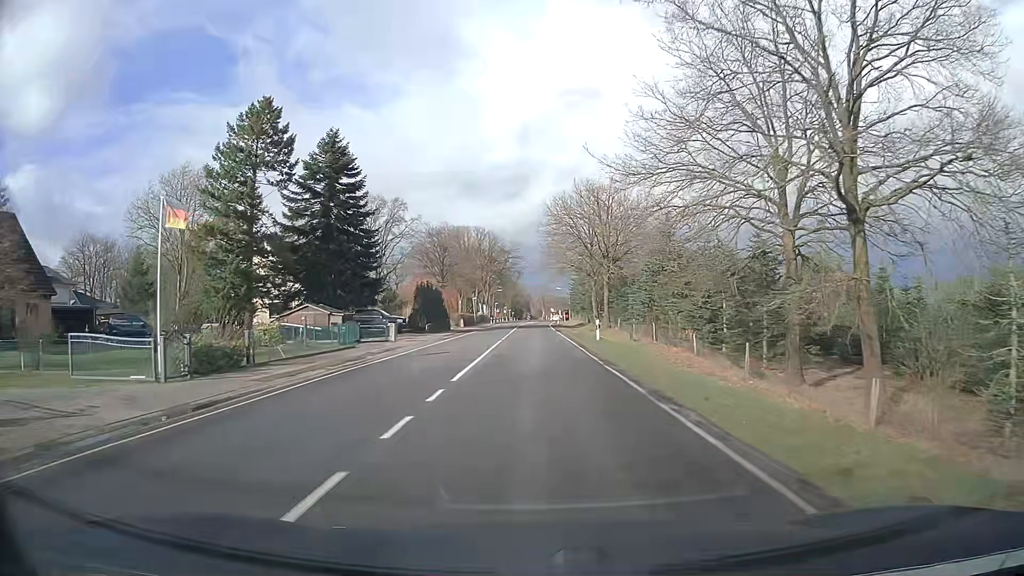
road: secondary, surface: asphalt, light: Day
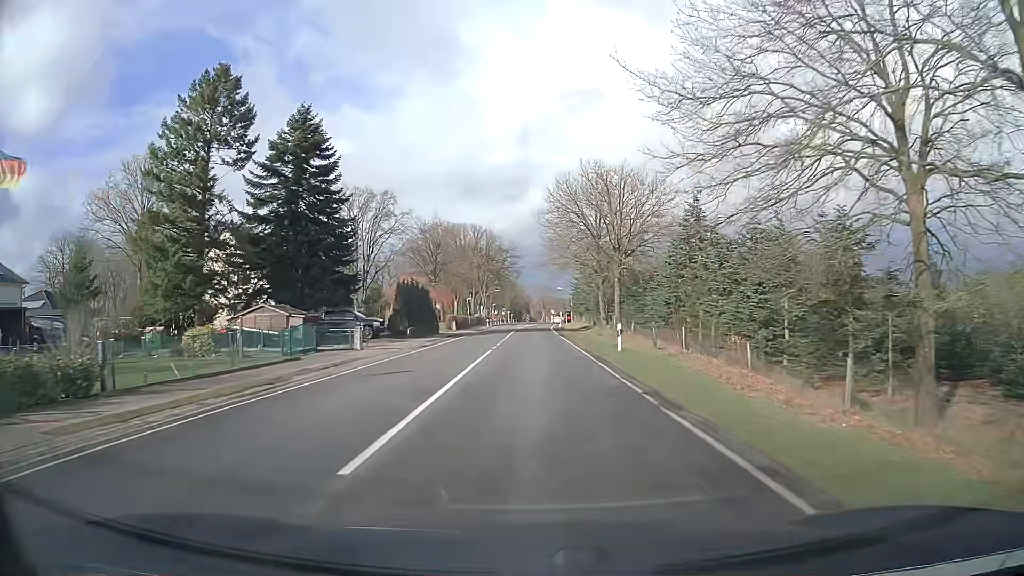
(0.0, +8.1) m; 0°
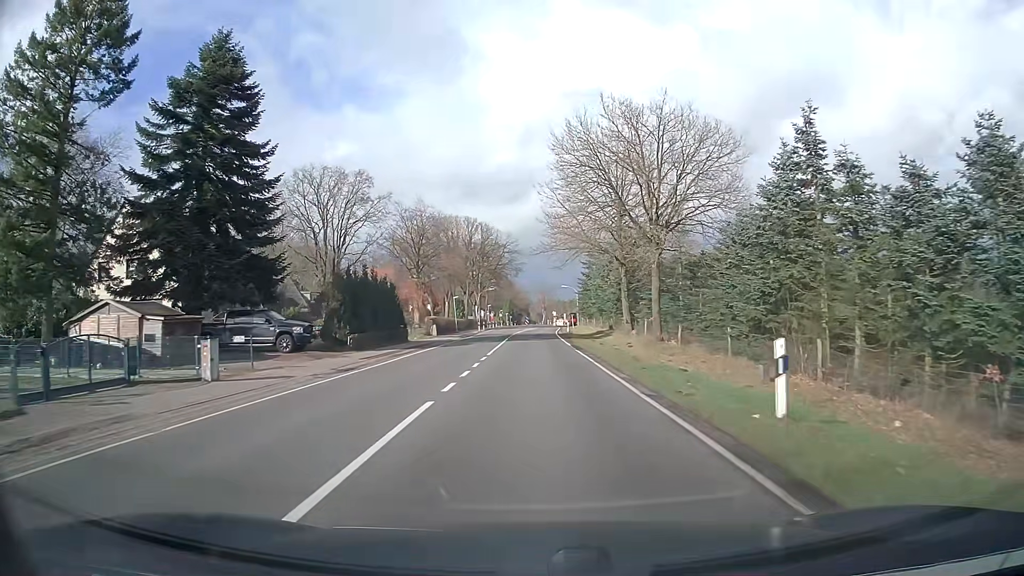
(0.0, +15.9) m; -1°
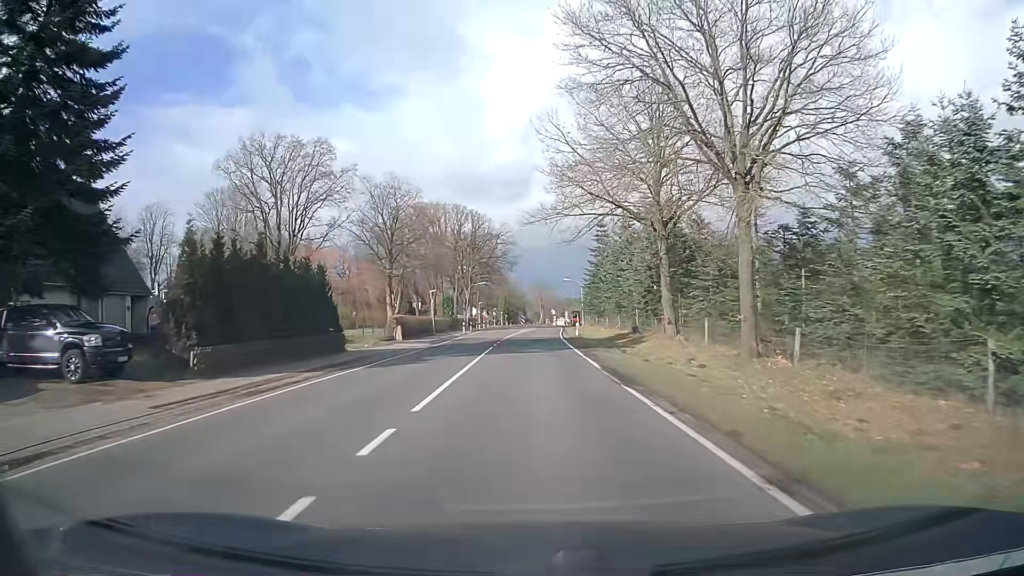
(+0.2, +15.6) m; +1°
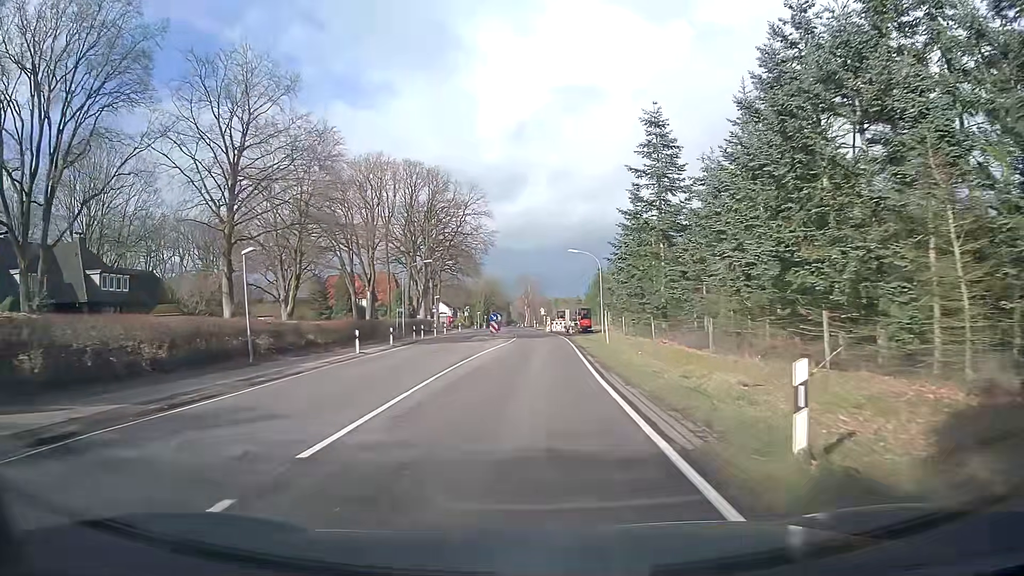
(+0.3, +38.5) m; +1°
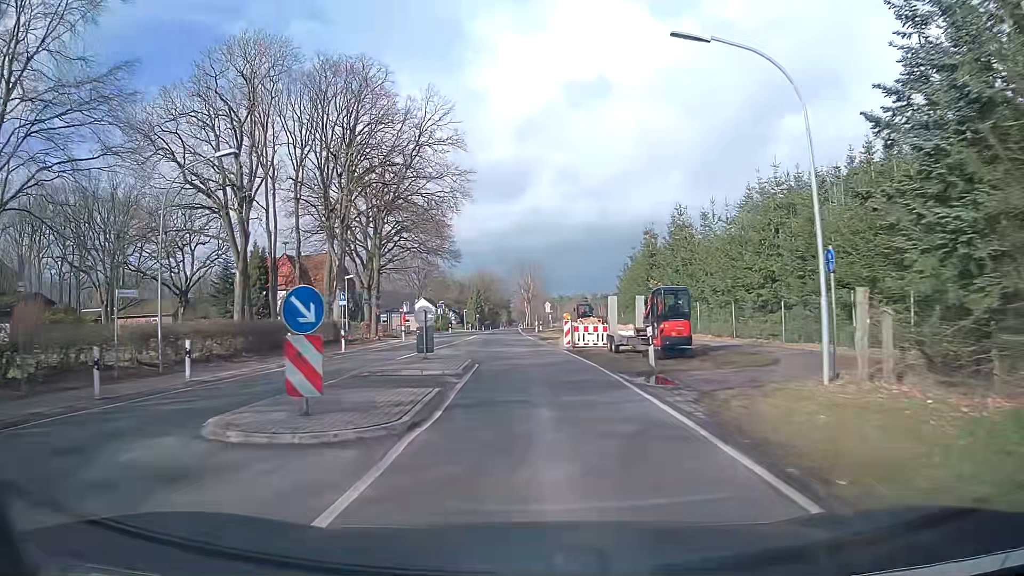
(+0.3, +38.2) m; 0°
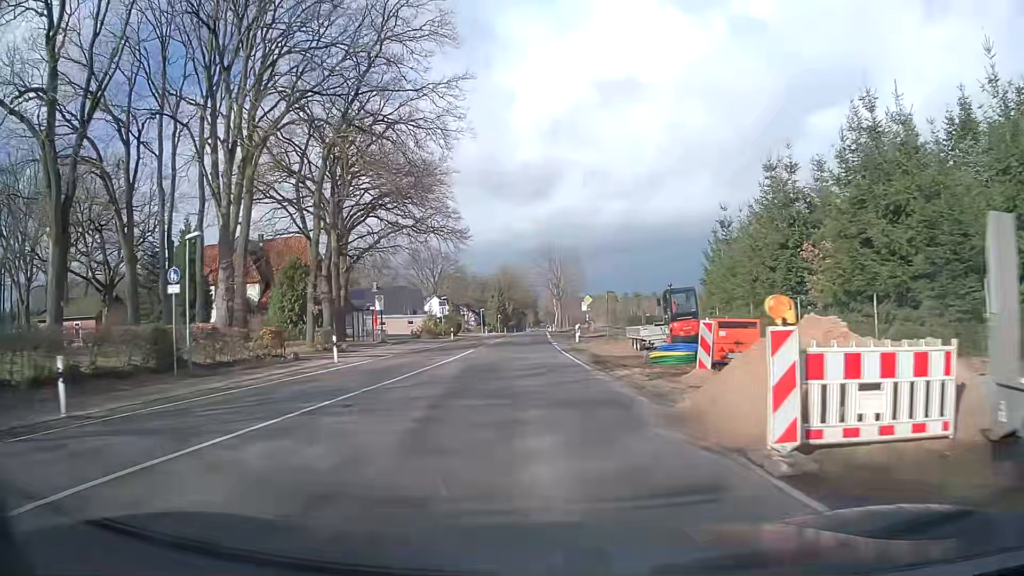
(-0.6, +22.9) m; -3°
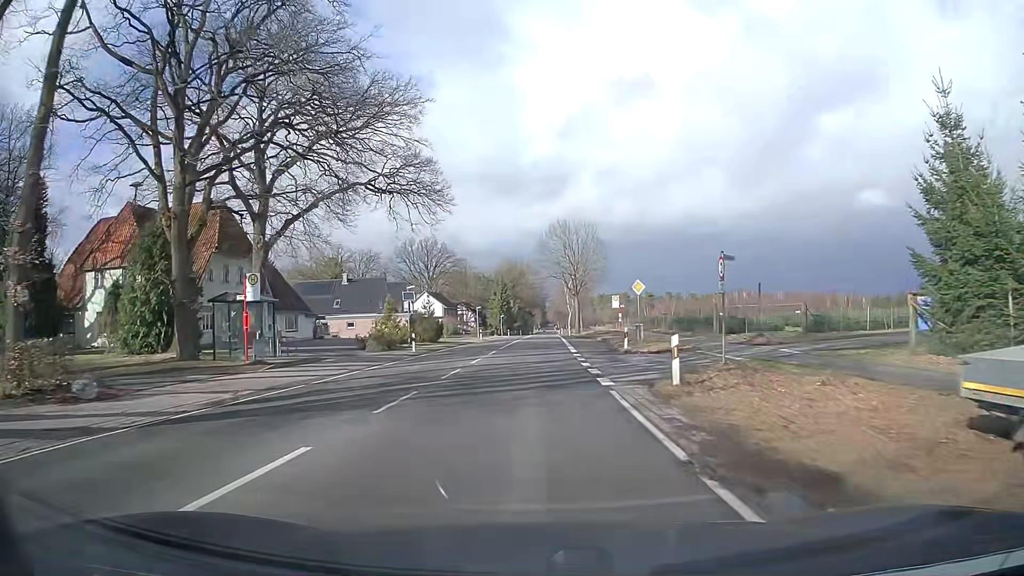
(-0.1, +22.9) m; 0°
(0, +10) (0, +20) (0, +30) (0, +40) (0, +50) (0, +60) (0, +70) (+1, +80) (+1, +90) (+1, +100) m
